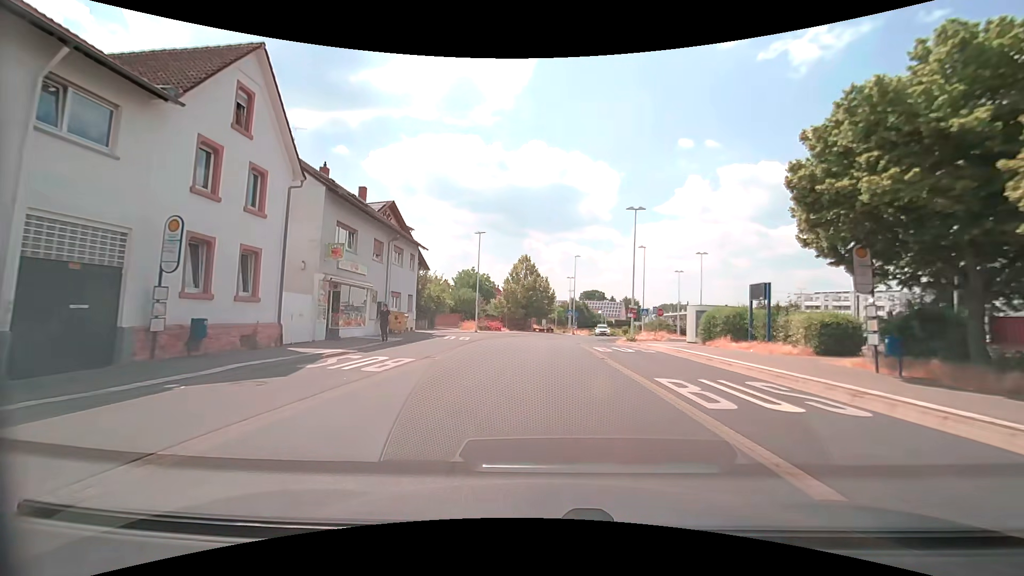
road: tertiary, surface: asphalt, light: Day
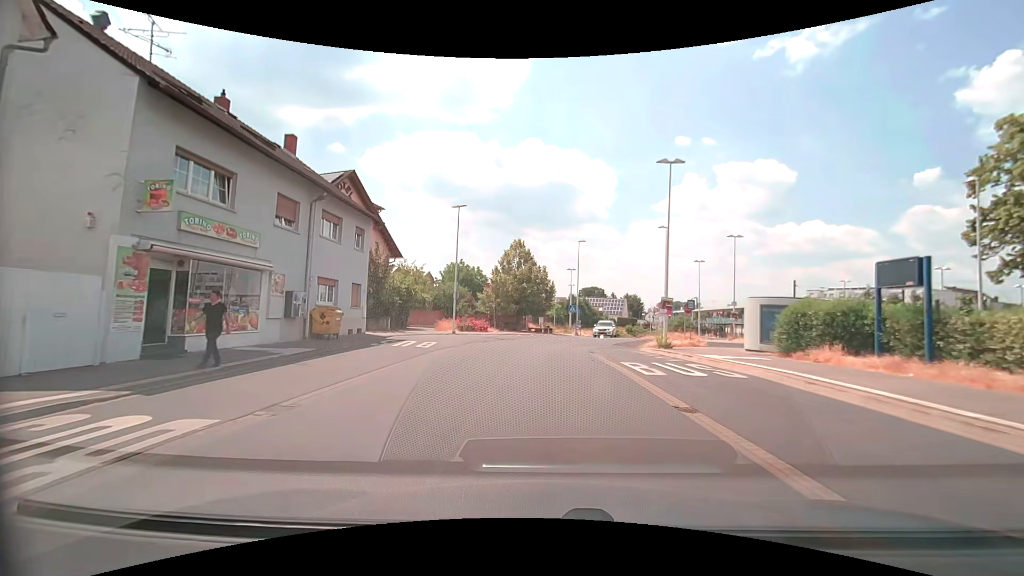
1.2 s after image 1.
(+0.1, +10.5) m; +1°
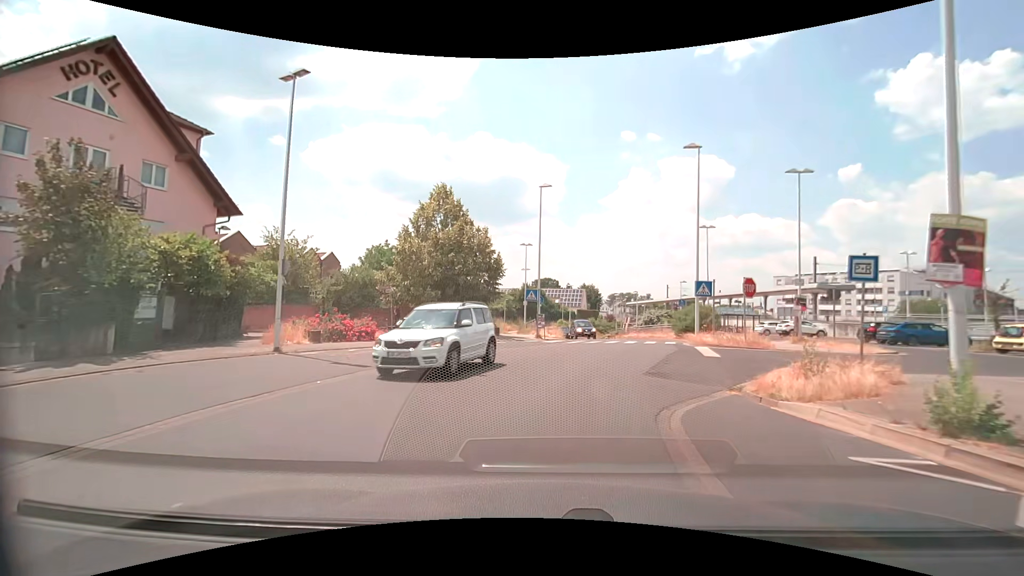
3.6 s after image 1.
(+0.4, +19.7) m; +5°
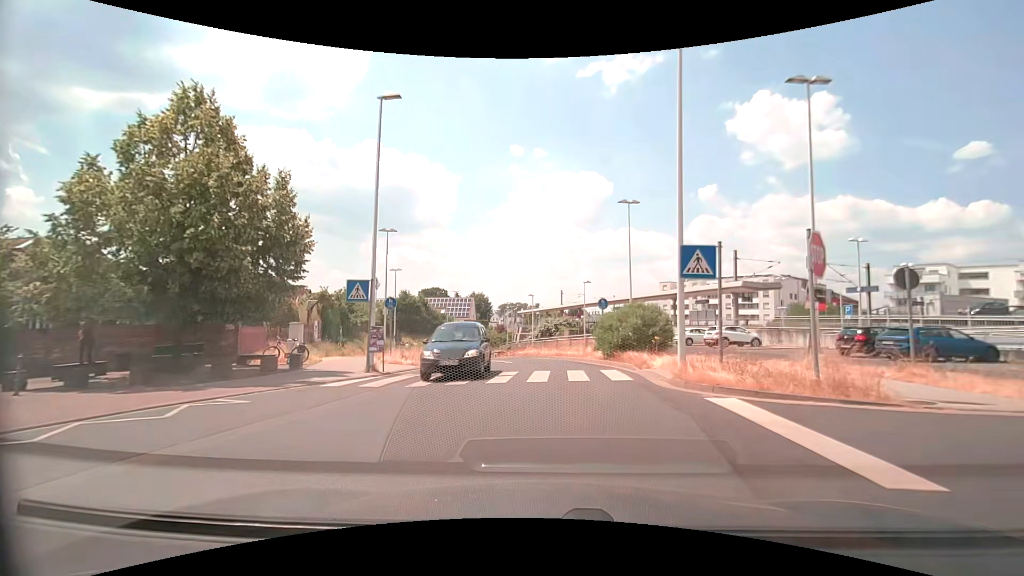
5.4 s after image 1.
(+1.4, +13.8) m; +12°
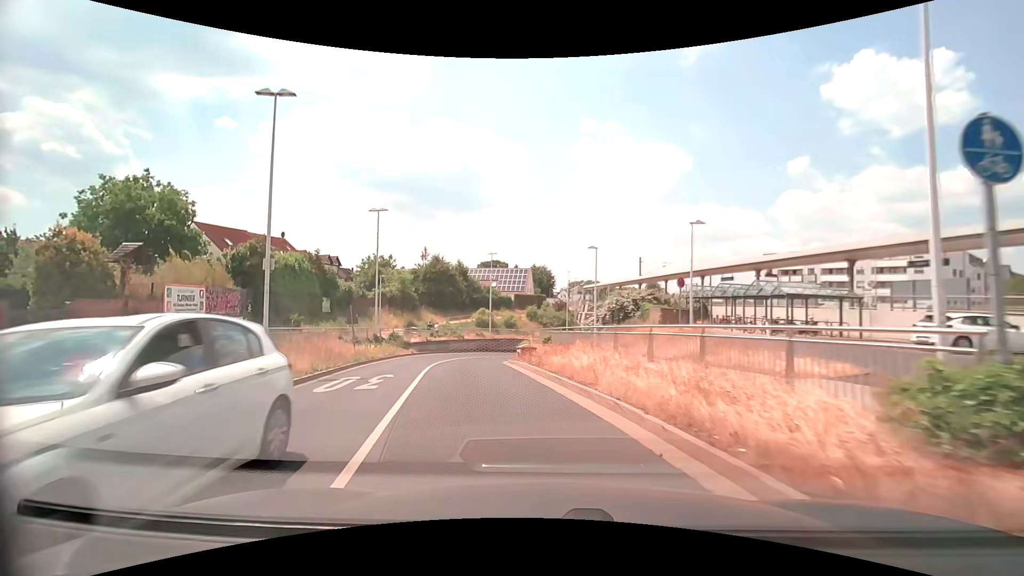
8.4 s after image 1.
(+0.6, +21.6) m; -6°
